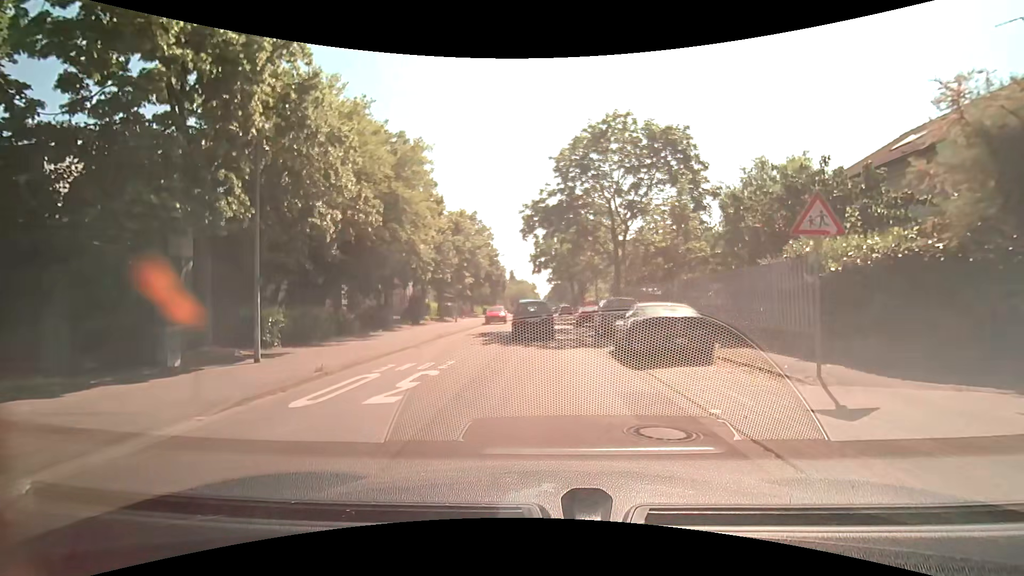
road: residential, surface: asphalt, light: Day
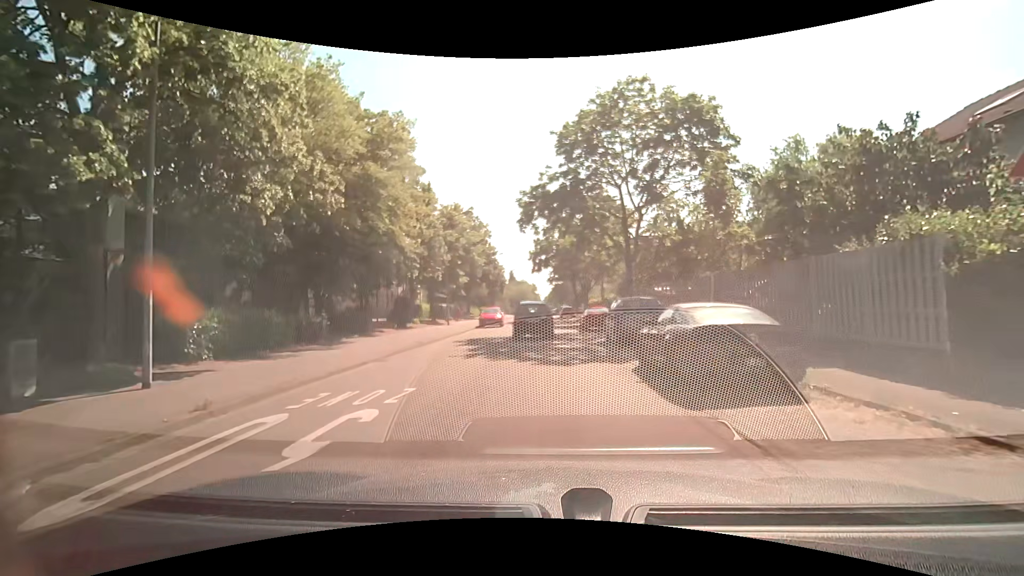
(-0.1, +3.8) m; -2°
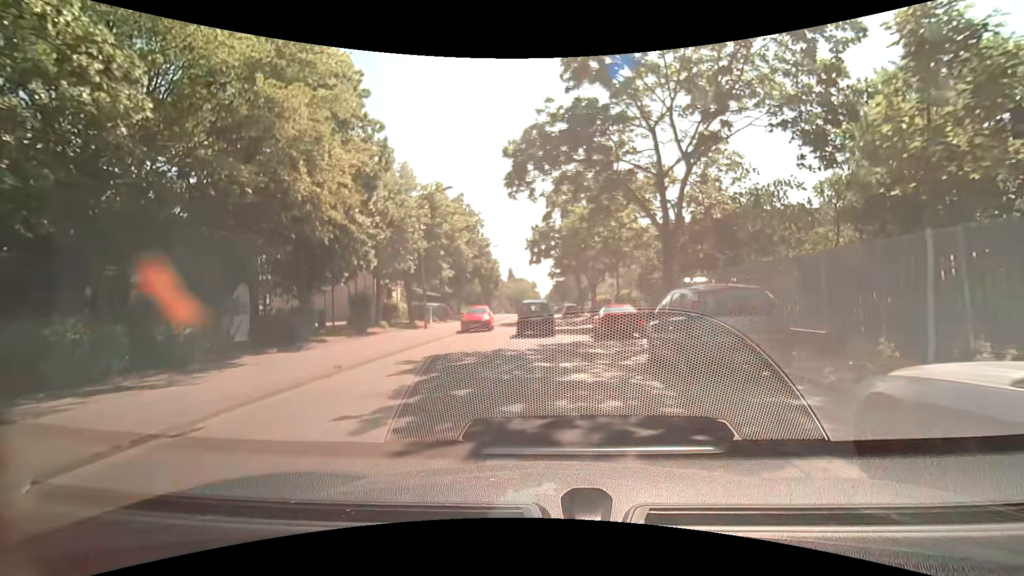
(+0.1, +8.0) m; +1°
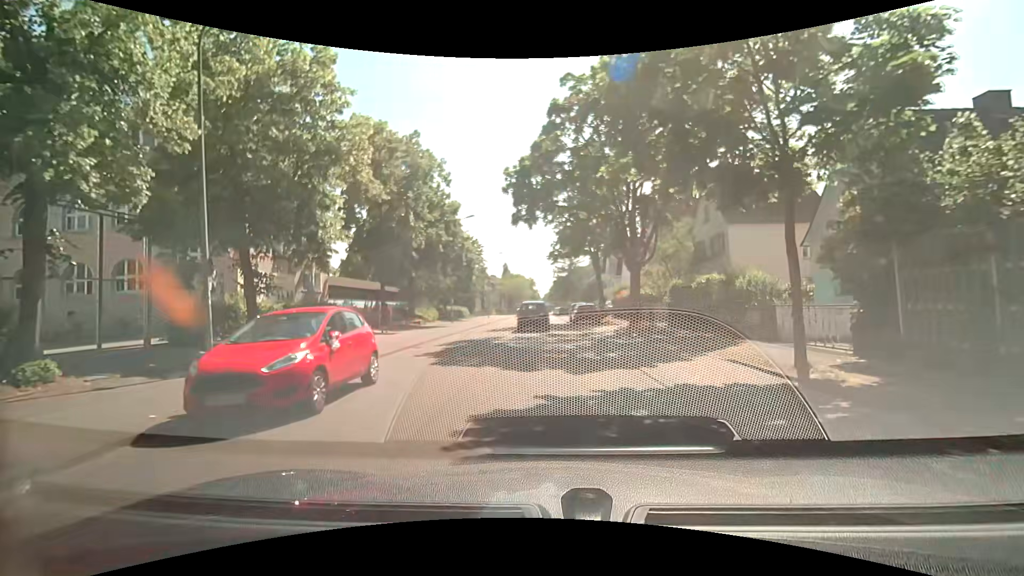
(0.0, +21.3) m; 0°
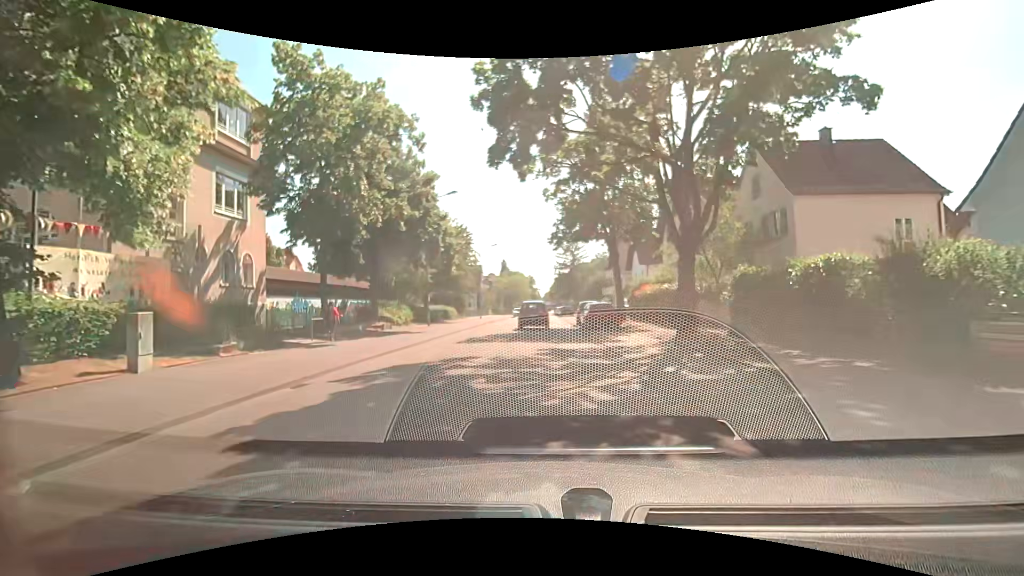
(0.0, +8.8) m; +1°
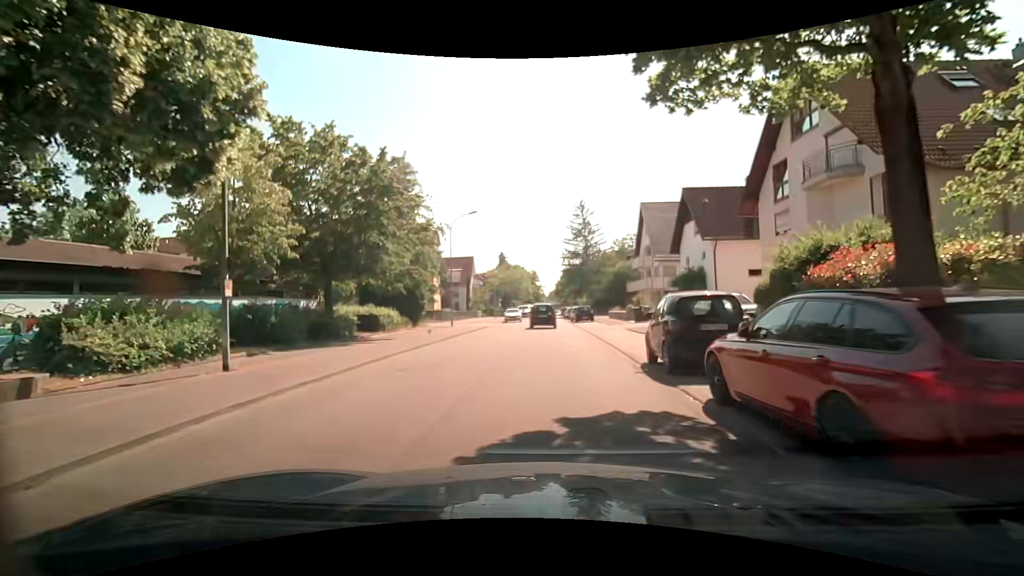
(-0.2, +22.2) m; 0°
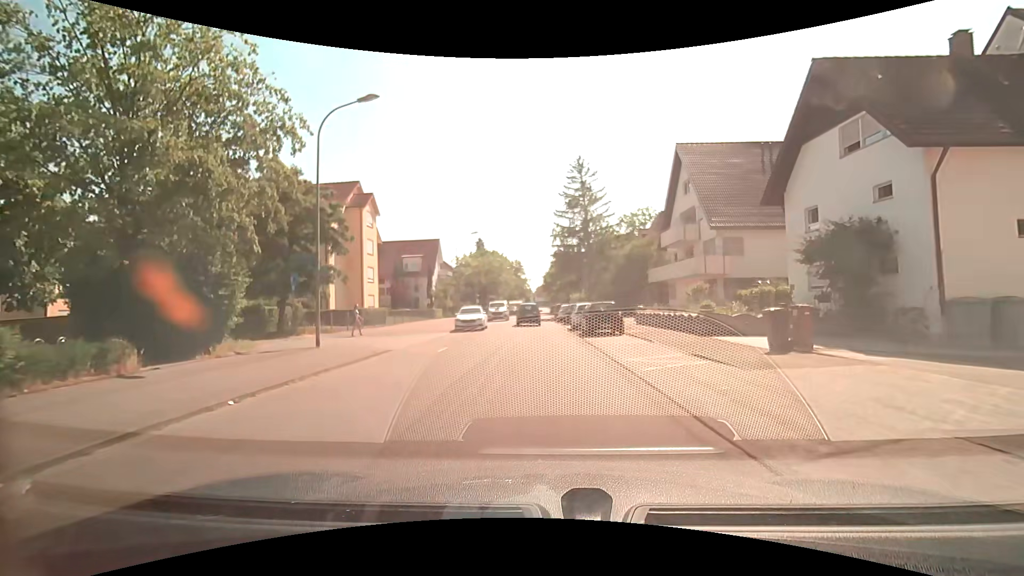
(0.0, +22.4) m; +1°
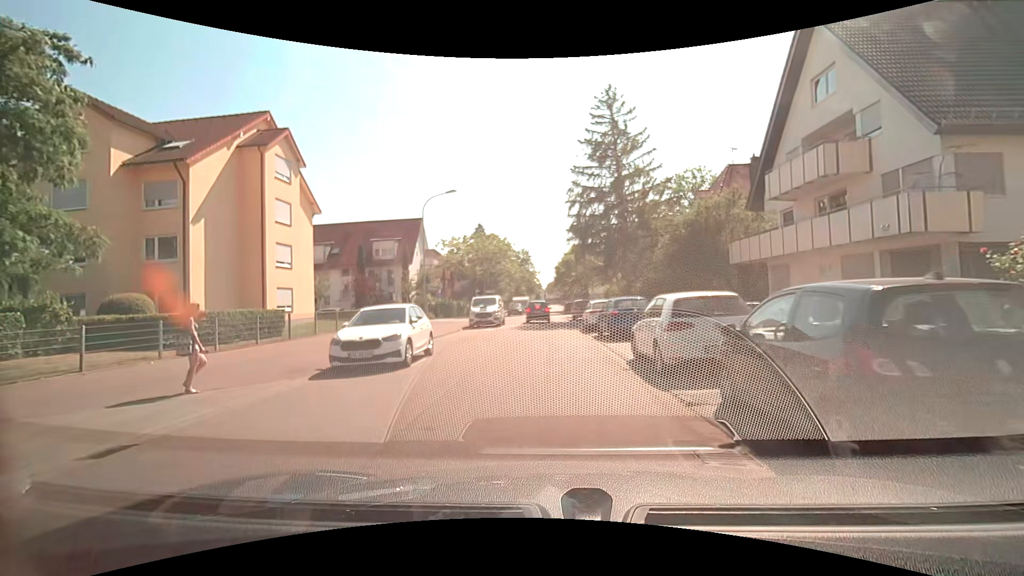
(-0.3, +18.1) m; -3°
(0, +10) (0, +20) (+1, +30) (+1, +40) (+1, +50) (+1, +60) (+2, +70) (+2, +80) (+3, +90) (+4, +100) m
